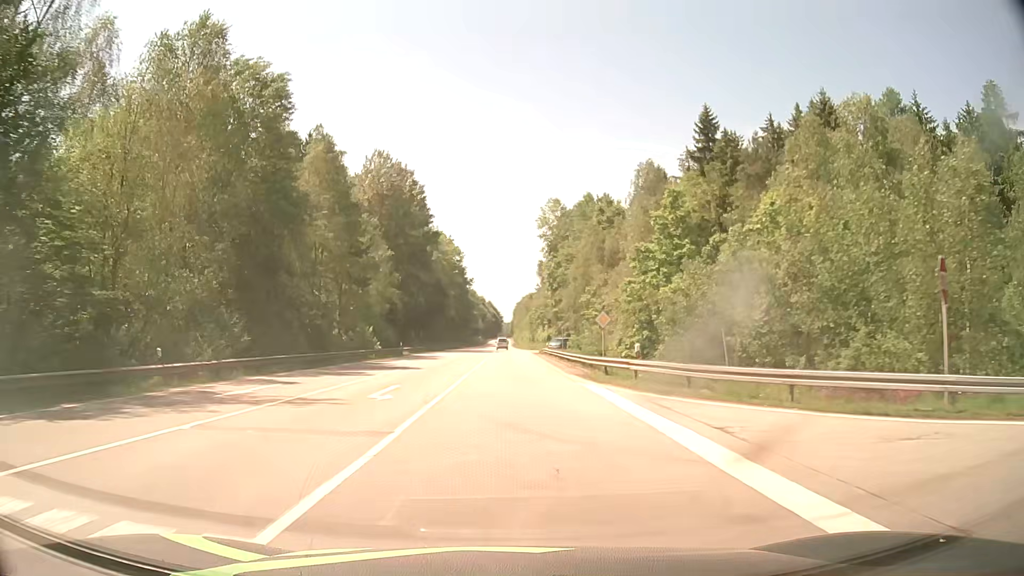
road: secondary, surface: asphalt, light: Day
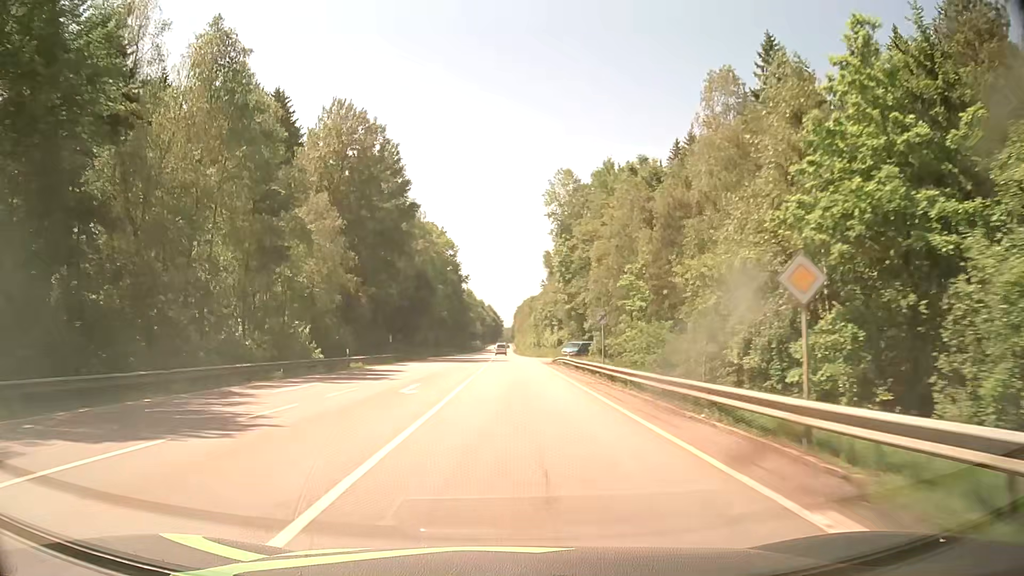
(0.0, +21.6) m; 0°
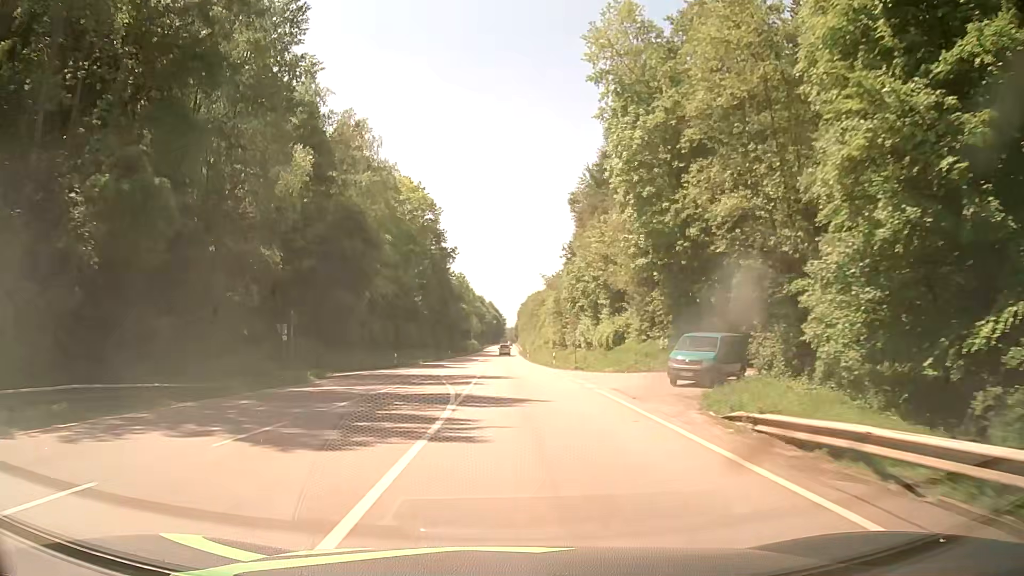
(-0.3, +45.3) m; 0°
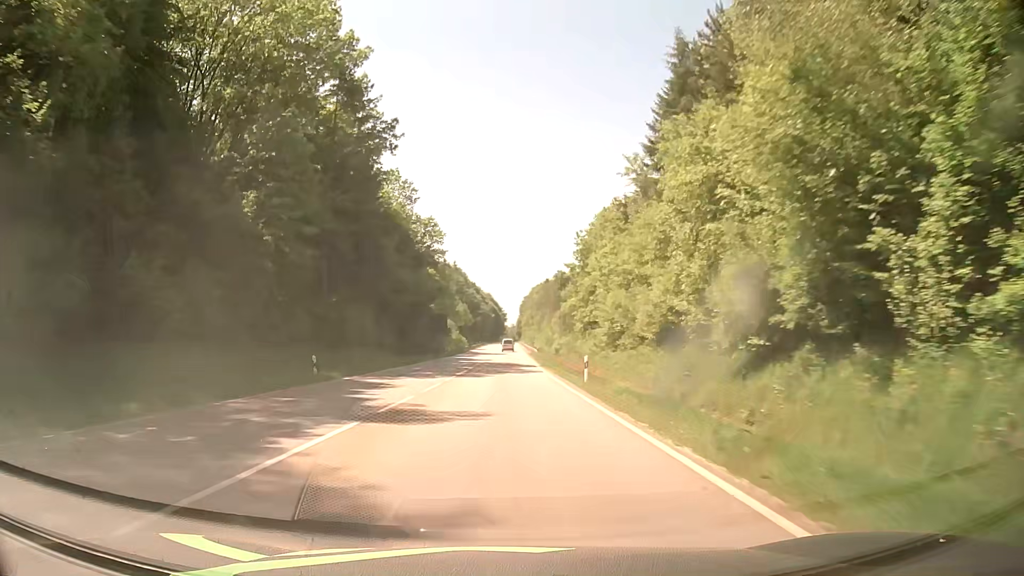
(-0.5, +63.3) m; 0°
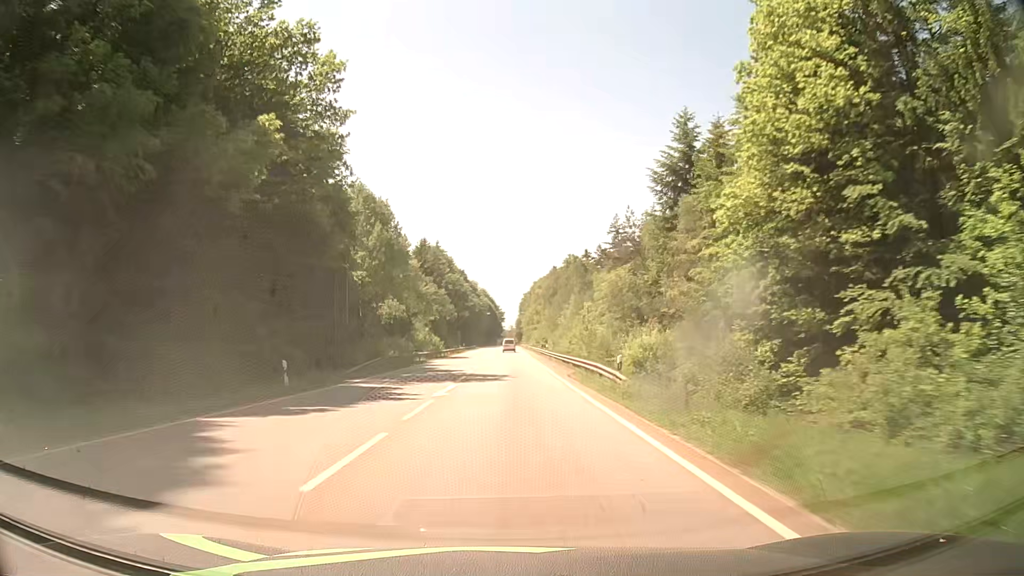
(-0.1, +55.4) m; 0°
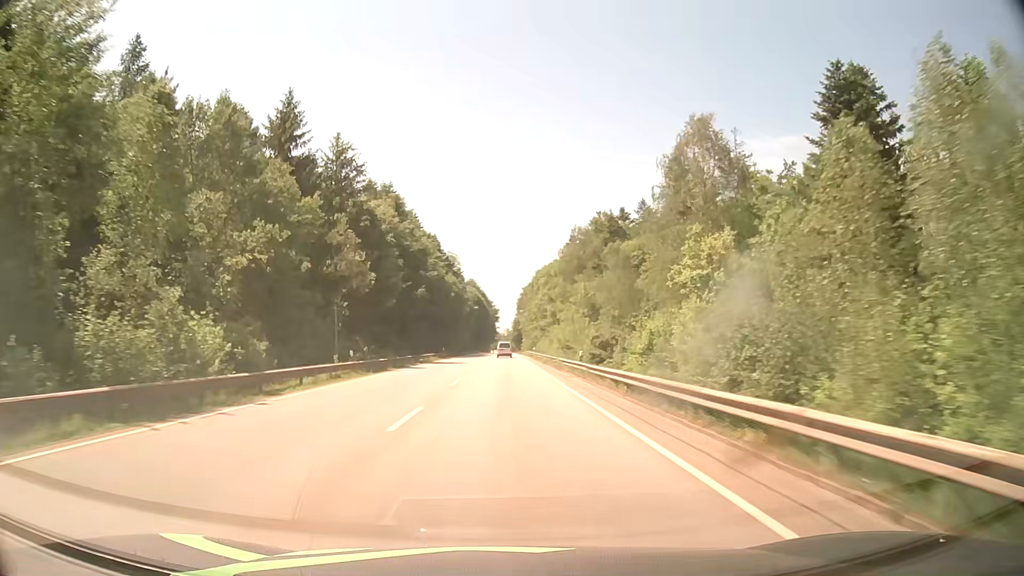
(+0.2, +74.2) m; +1°
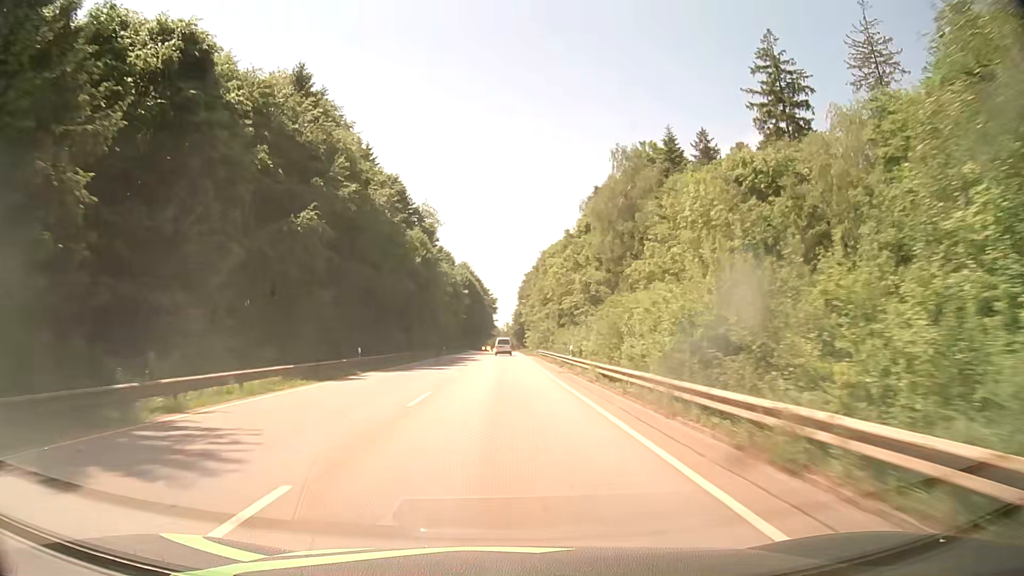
(-0.1, +45.0) m; -1°
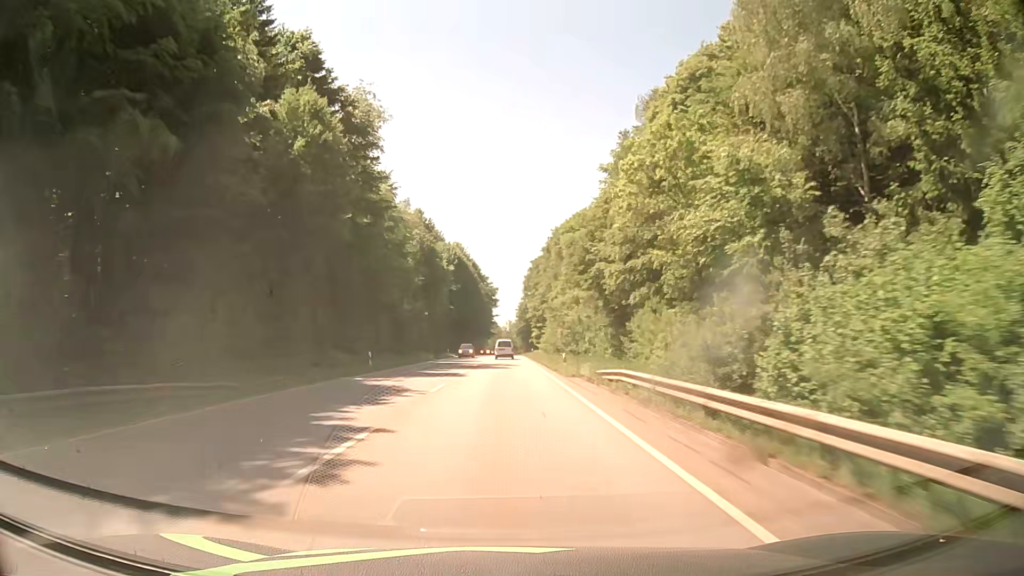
(+0.3, +43.8) m; 0°
(0, +10) (0, +20) (0, +30) (0, +40) (0, +50) (0, +60) (0, +70) (0, +80) (0, +90) (0, +100) m
